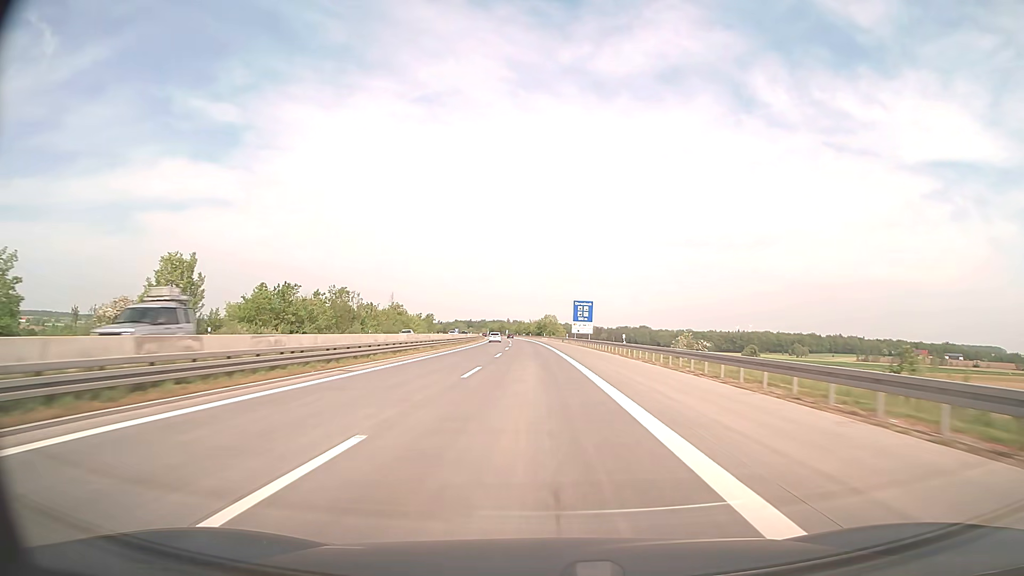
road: motorway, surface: asphalt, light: Day
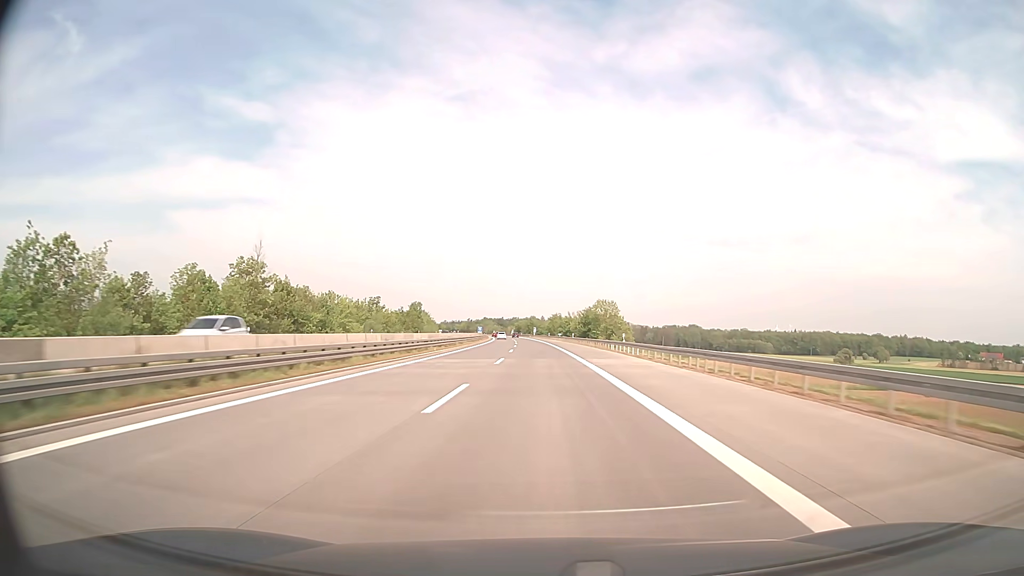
(-2.9, +99.2) m; -3°
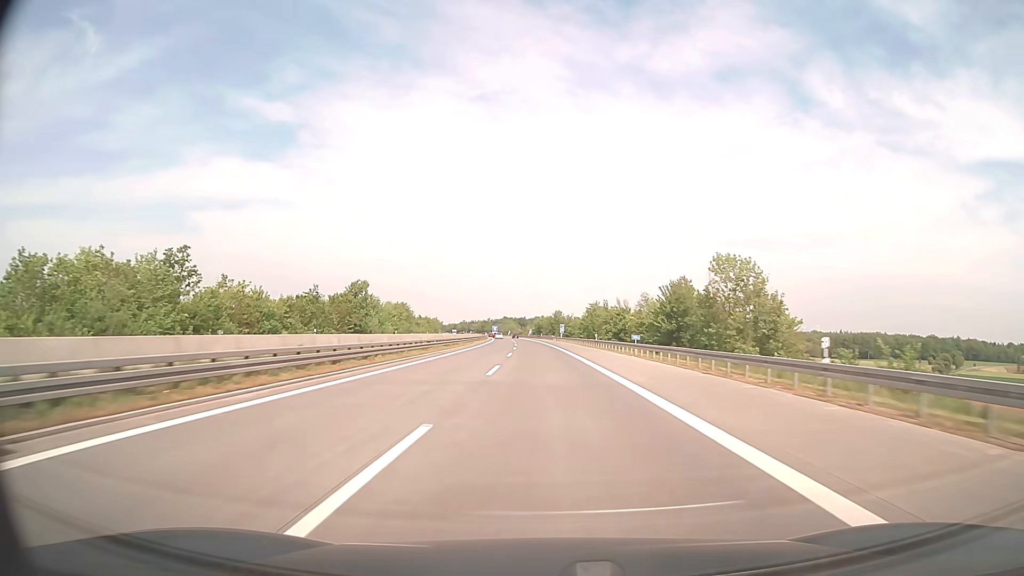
(-1.5, +79.5) m; -2°
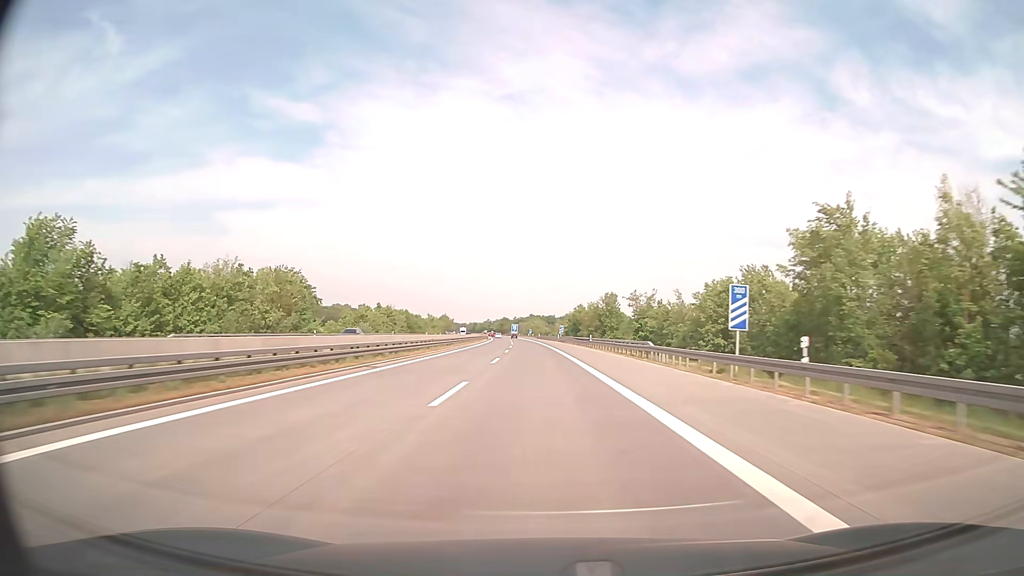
(-2.1, +99.3) m; -2°
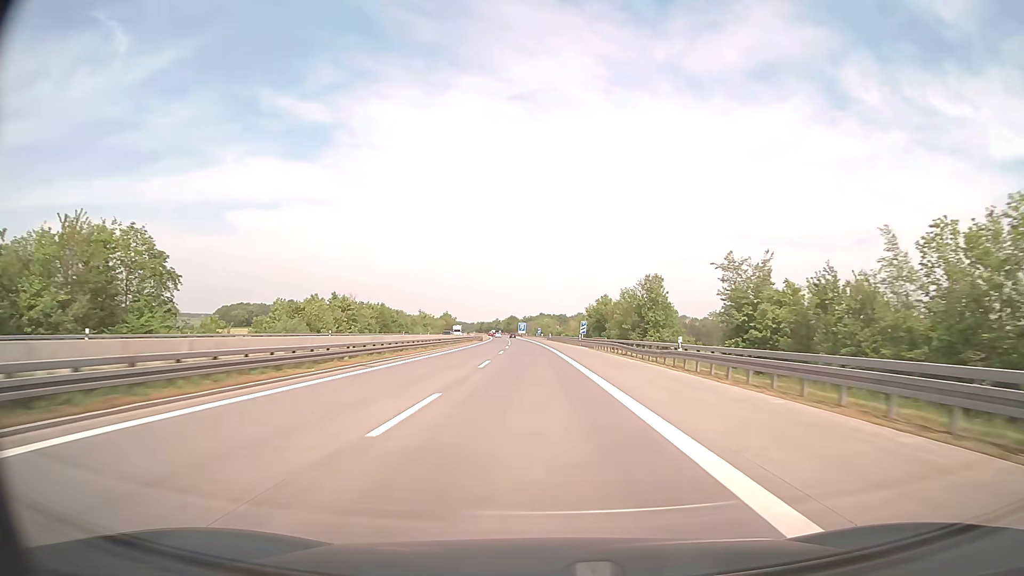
(-0.3, +39.7) m; -1°
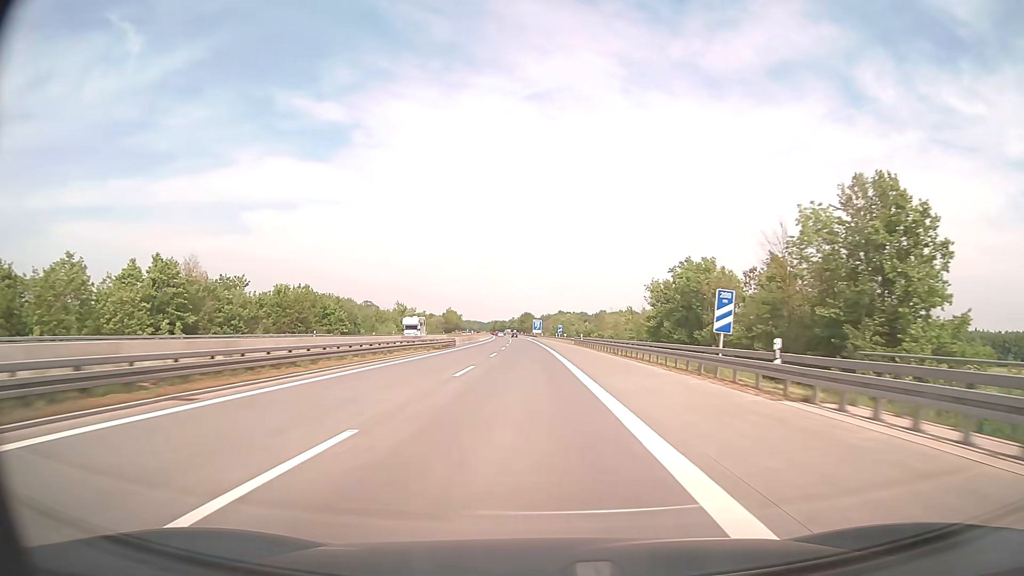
(-0.8, +59.6) m; -2°
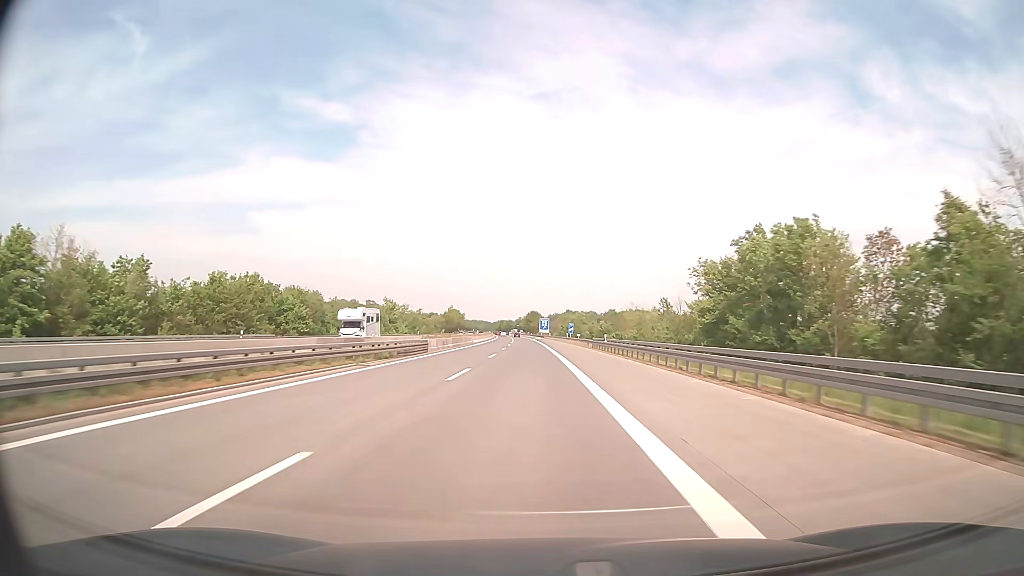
(-0.1, +19.9) m; 0°
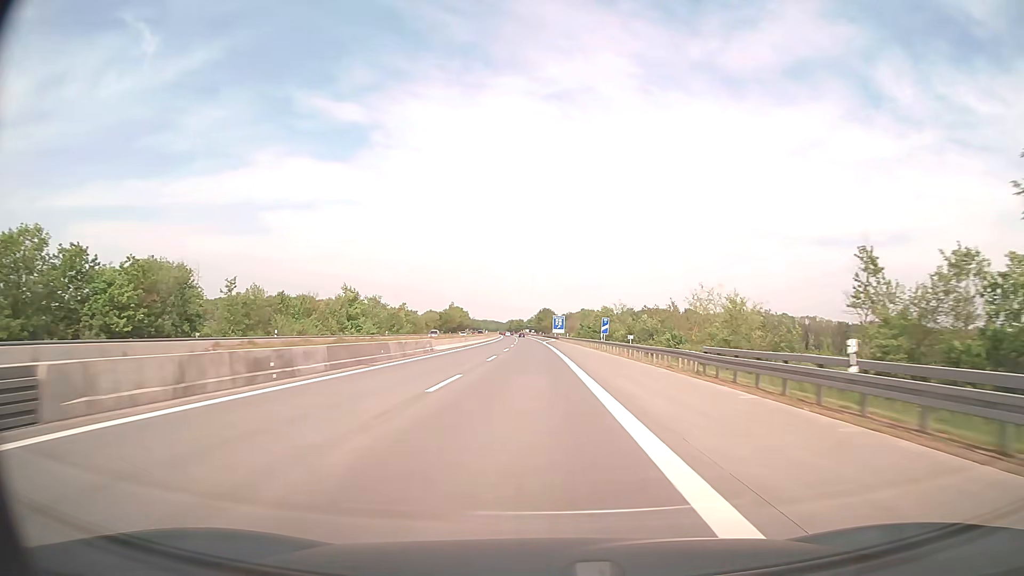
(-0.5, +39.7) m; -1°
(0, +10) (0, +20) (0, +30) (0, +40) (0, +50) (-1, +60) (-1, +70) (-1, +80) (-1, +90) (-1, +100) m
